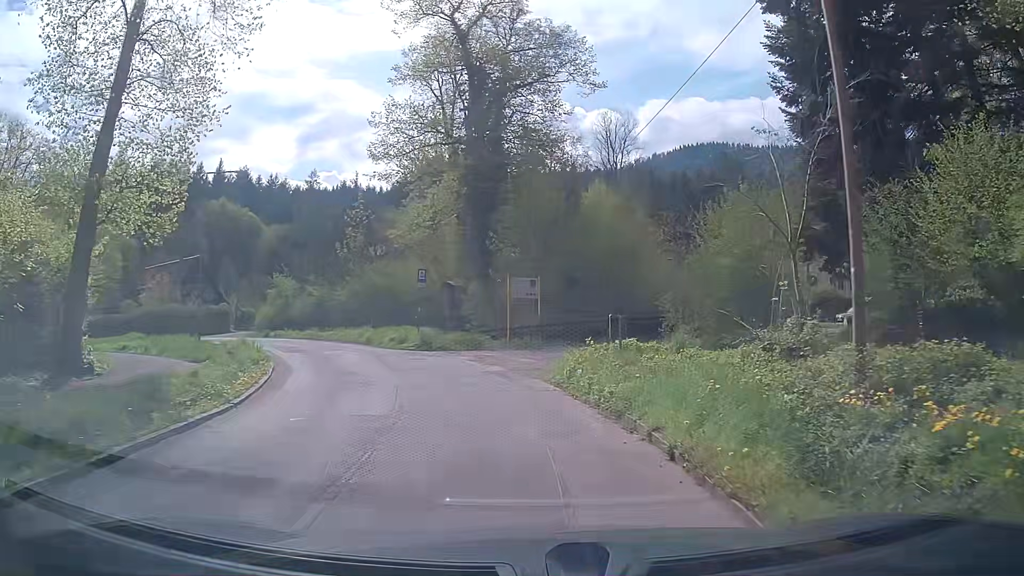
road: unclassified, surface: asphalt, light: Day
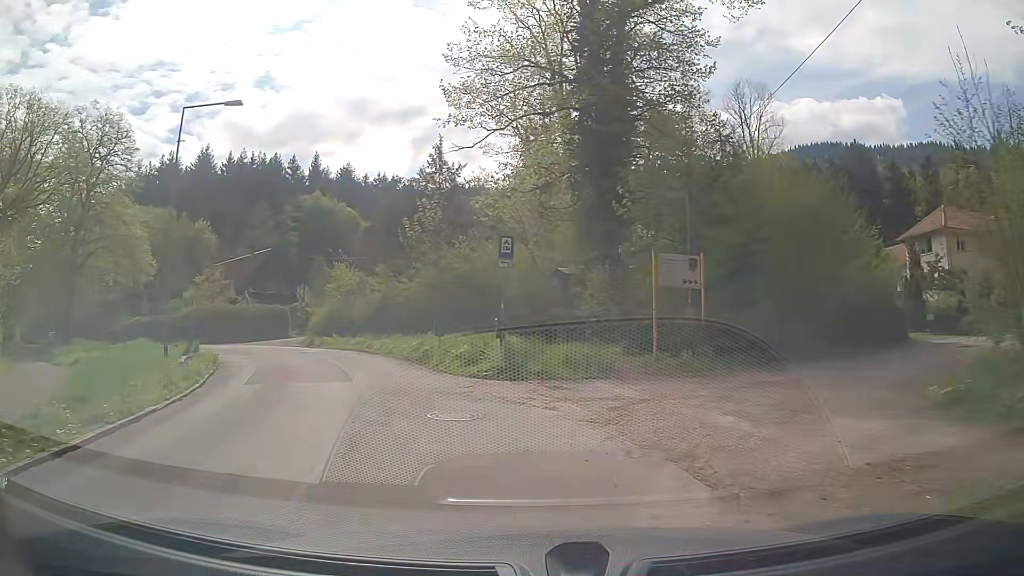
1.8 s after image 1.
(-0.8, +13.2) m; -9°
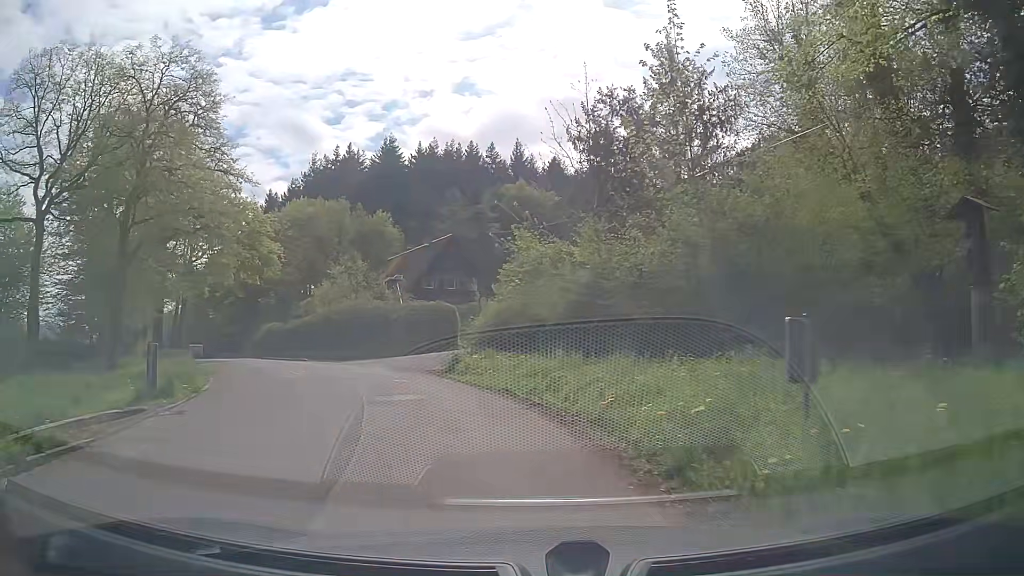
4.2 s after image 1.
(-3.1, +17.4) m; -19°
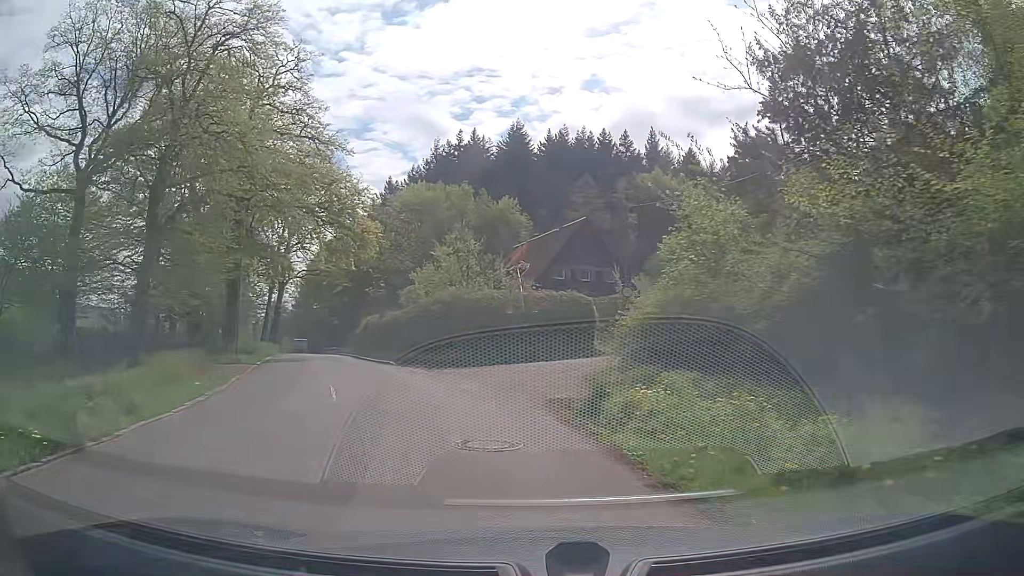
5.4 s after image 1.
(-0.8, +8.9) m; -11°
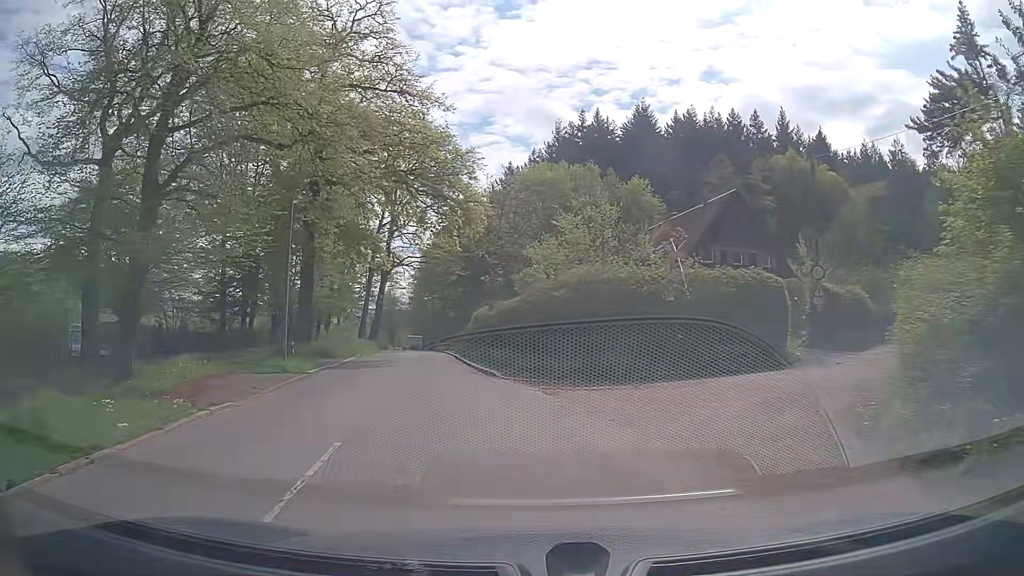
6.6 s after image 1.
(-0.8, +8.9) m; -11°
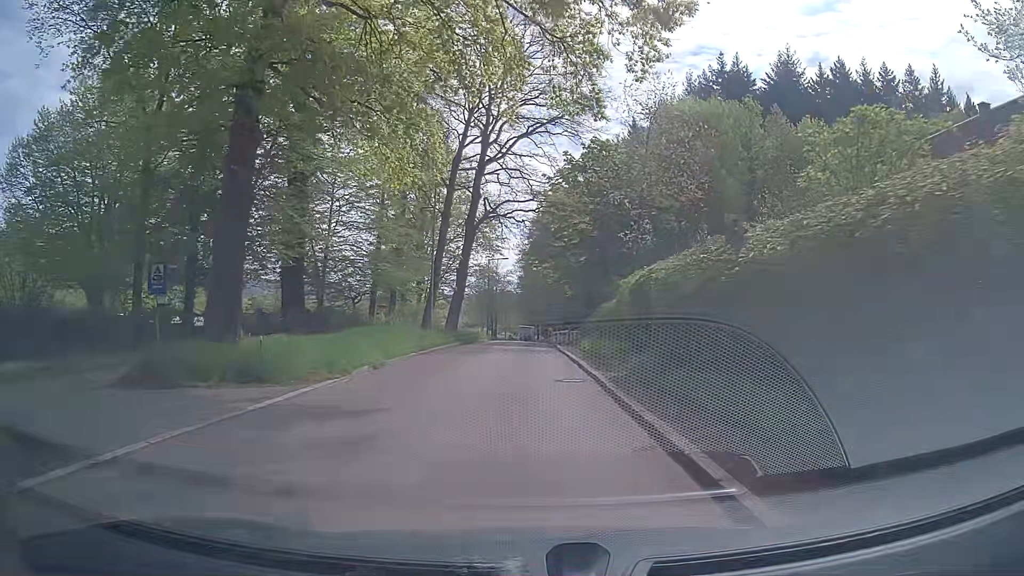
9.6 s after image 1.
(-2.8, +23.1) m; -9°
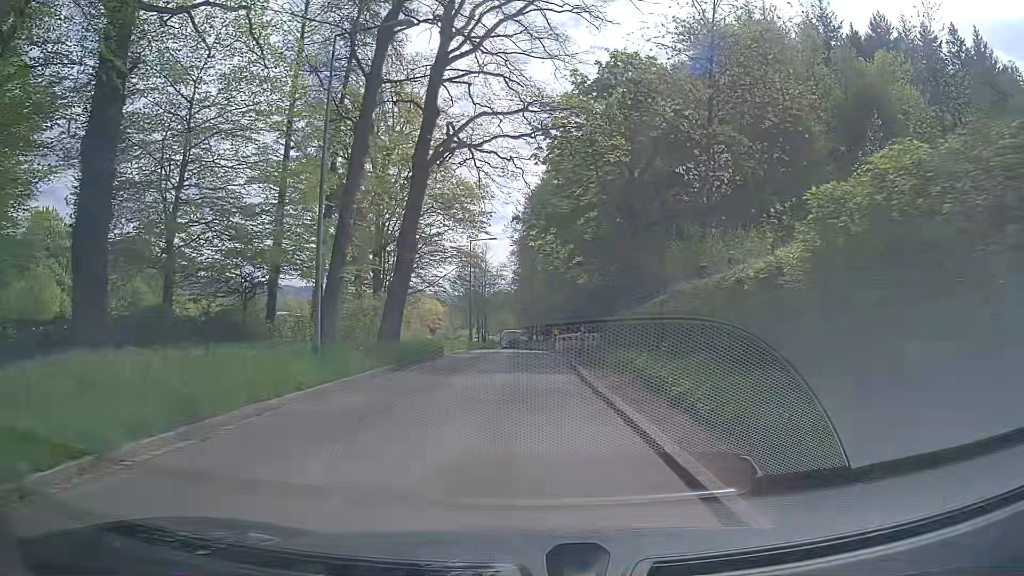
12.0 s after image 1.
(+0.1, +18.7) m; 0°
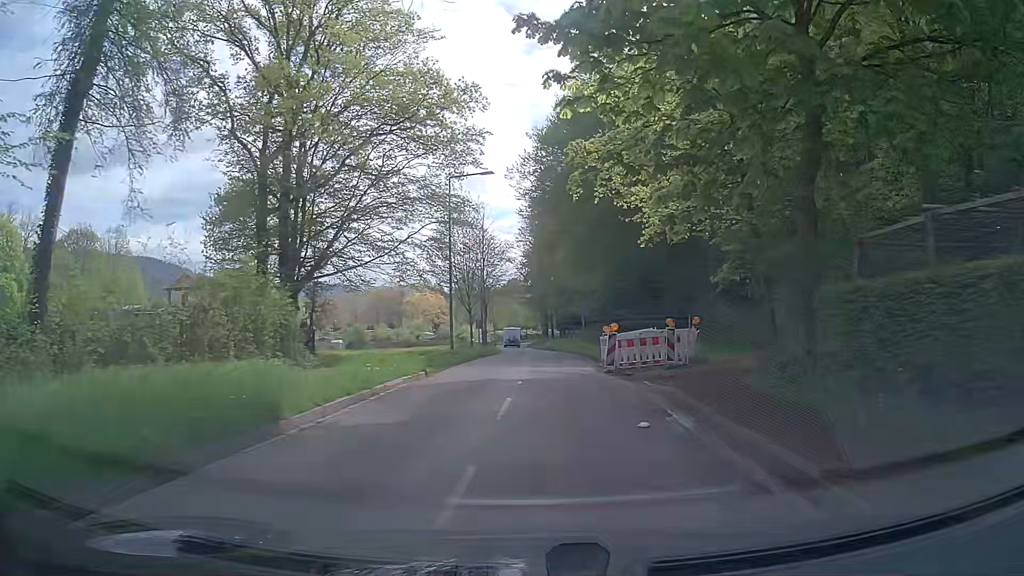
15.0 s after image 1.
(-0.5, +23.0) m; -1°
(0, +10) (0, +20) (+1, +30) (+1, +40) (+1, +50) (+1, +60) (0, +70) (-1, +80) (-2, +90) (-3, +100) m
